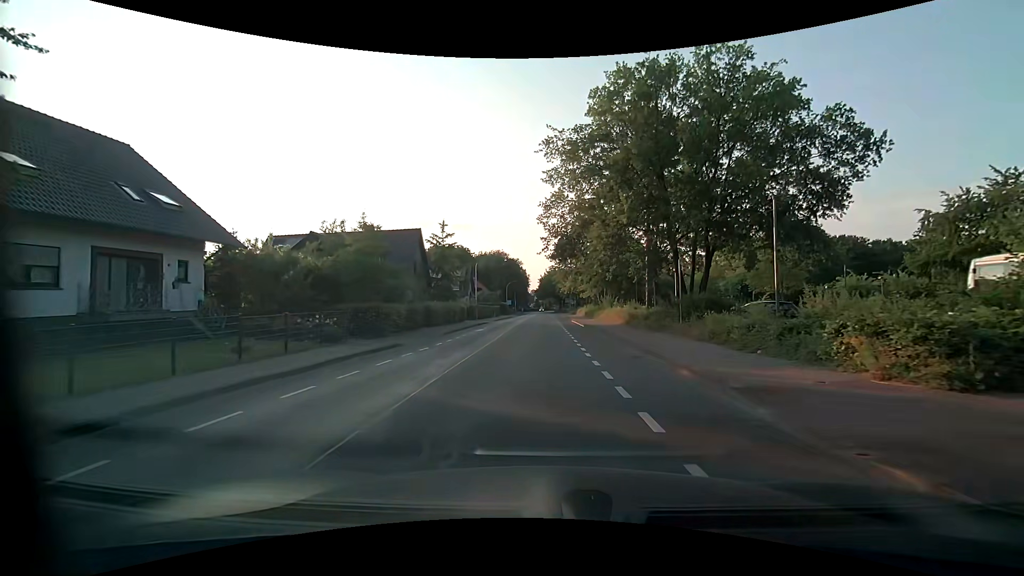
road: unclassified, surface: asphalt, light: Day
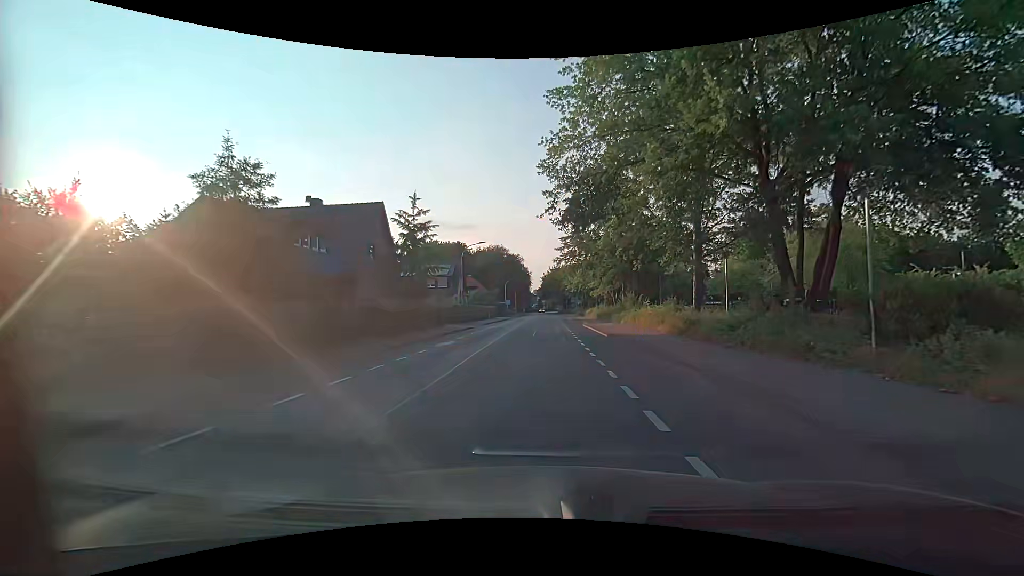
(-0.1, +12.1) m; 0°
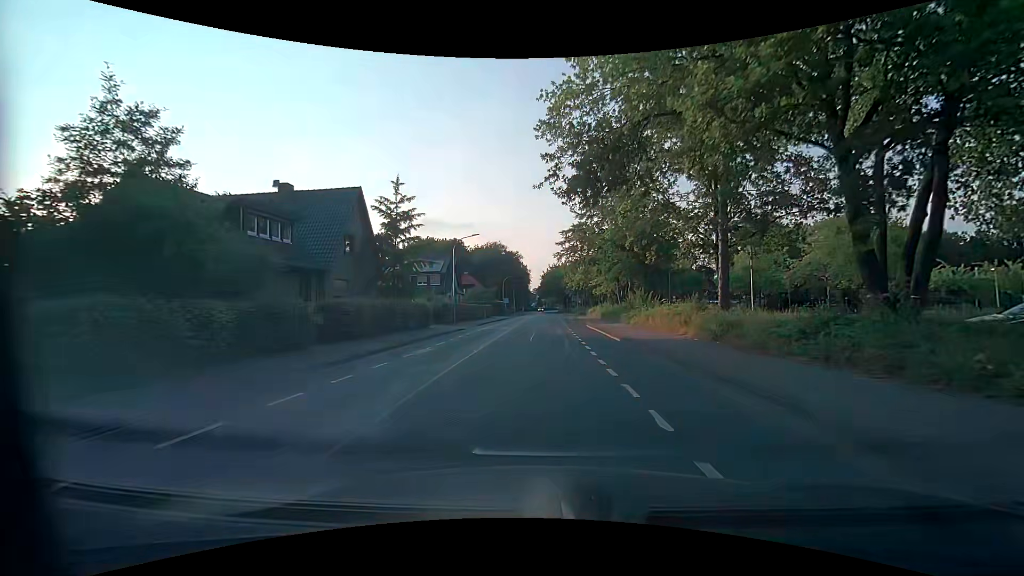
(0.0, +4.3) m; 0°
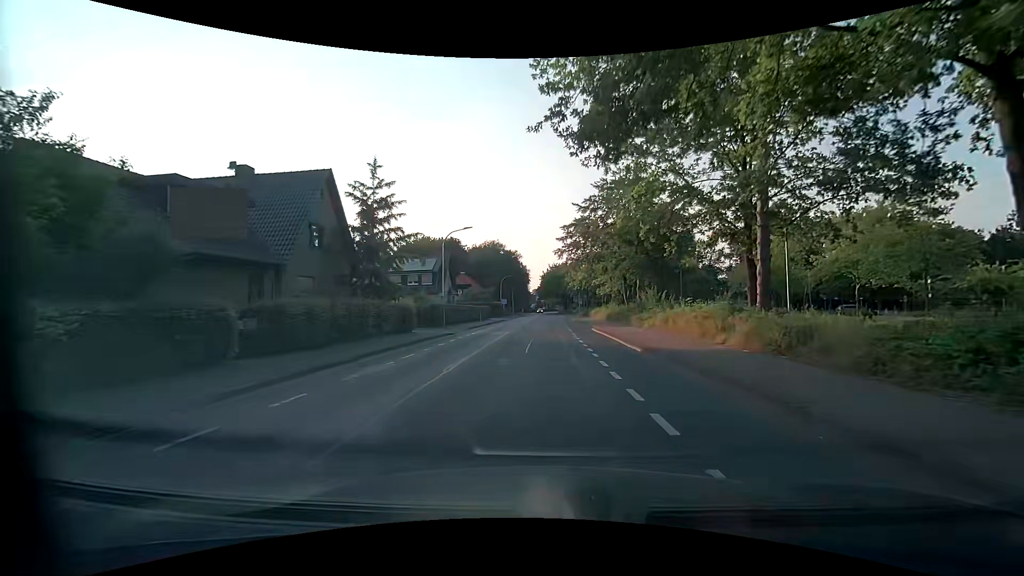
(0.0, +4.4) m; 0°
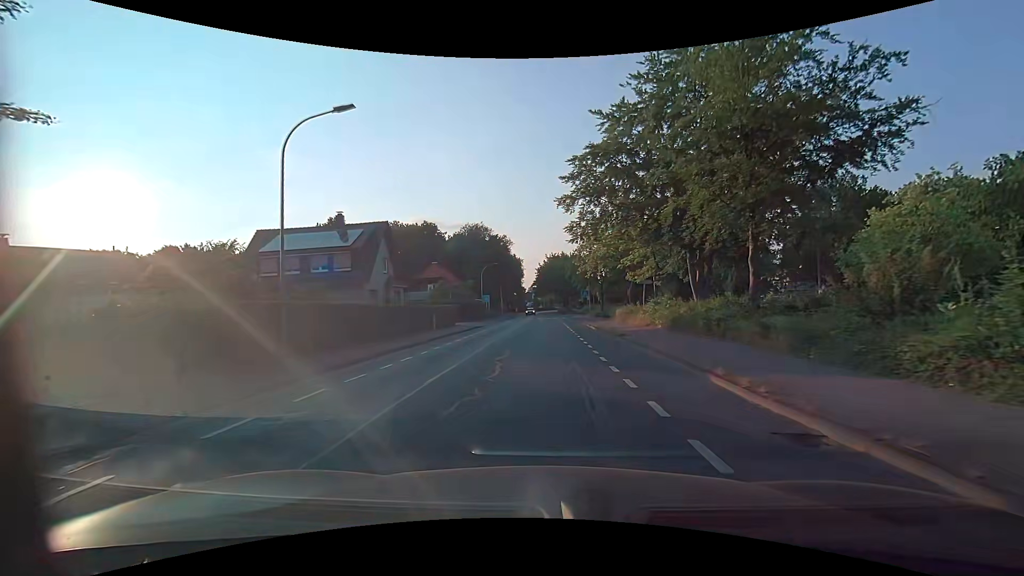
(0.0, +23.7) m; 0°
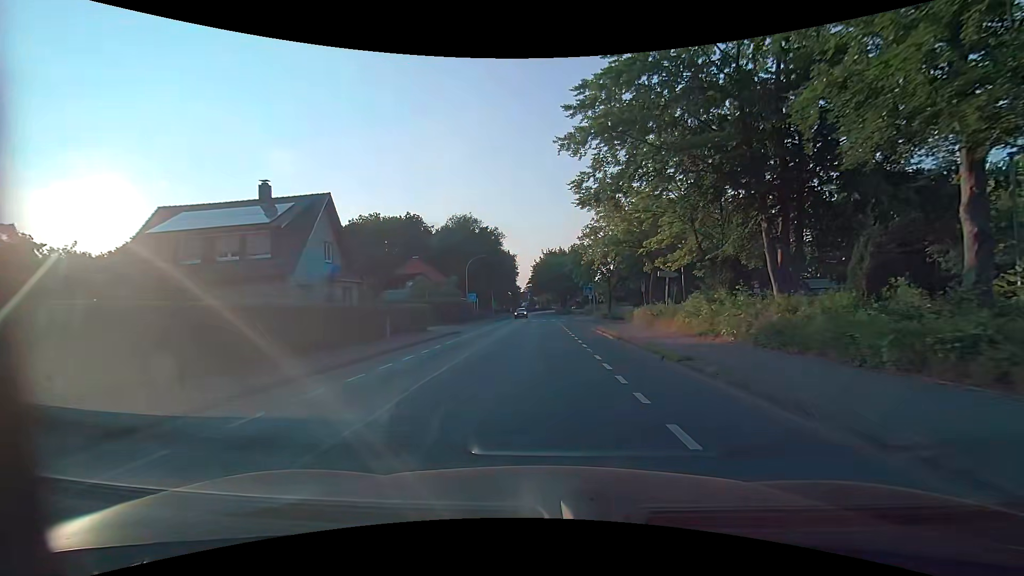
(+0.1, +9.7) m; 0°
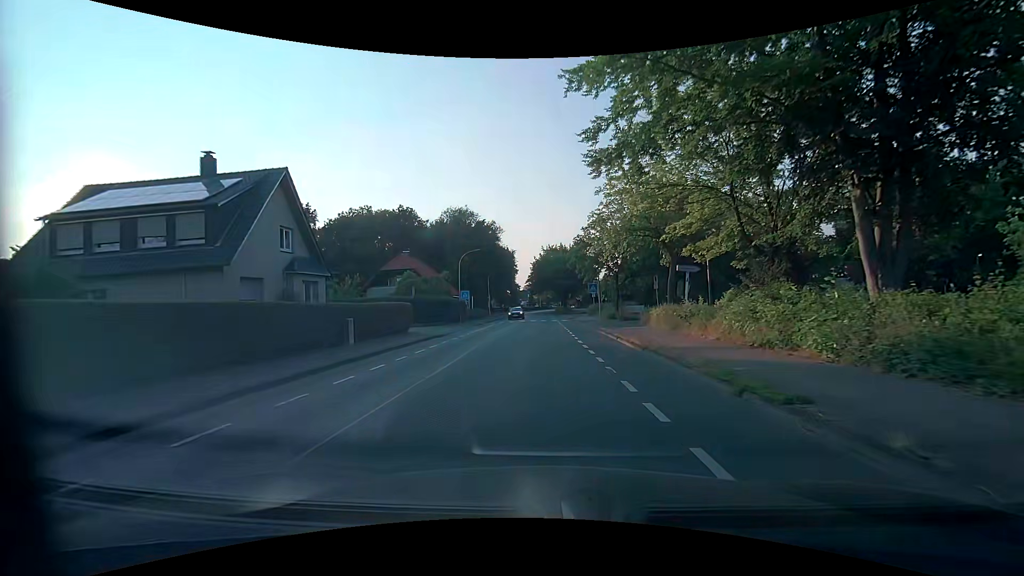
(0.0, +4.9) m; 0°
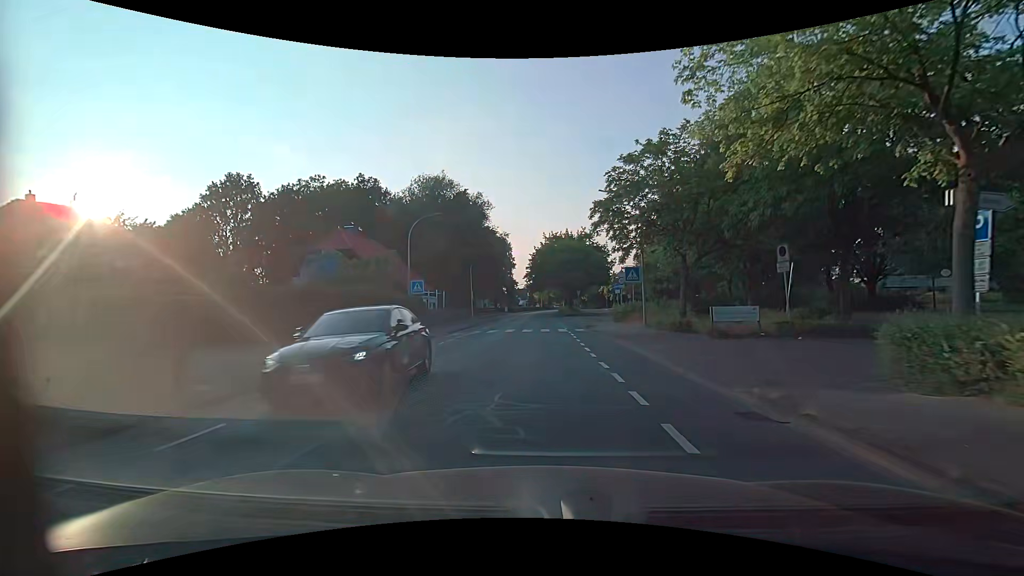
(-0.2, +19.8) m; -2°
(0, +10) (0, +20) (+1, +30) (+1, +40) (+1, +50) (+1, +60) (+1, +70) (+1, +80) (+1, +90) (+2, +100) m
